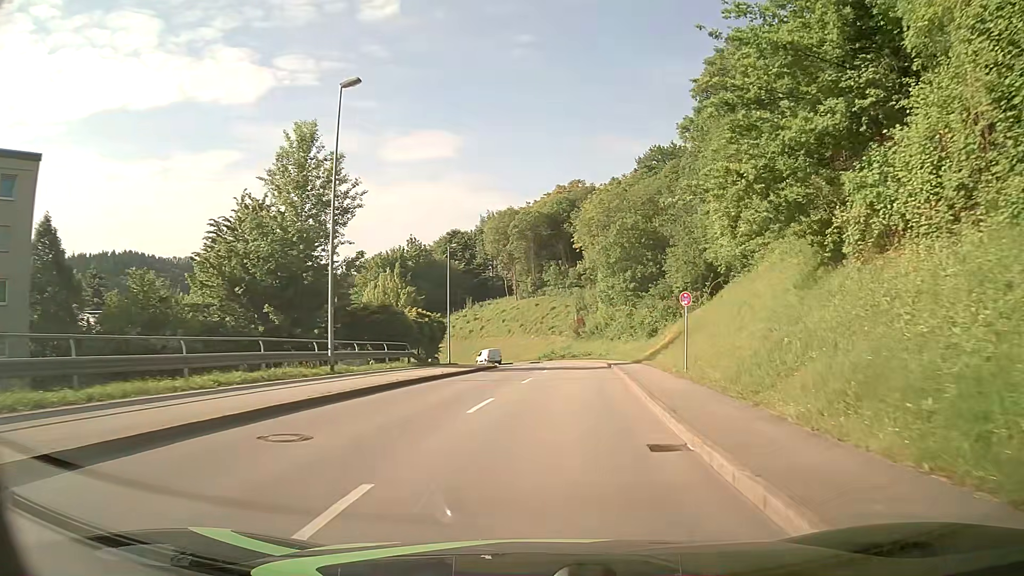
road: tertiary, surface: asphalt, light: Day
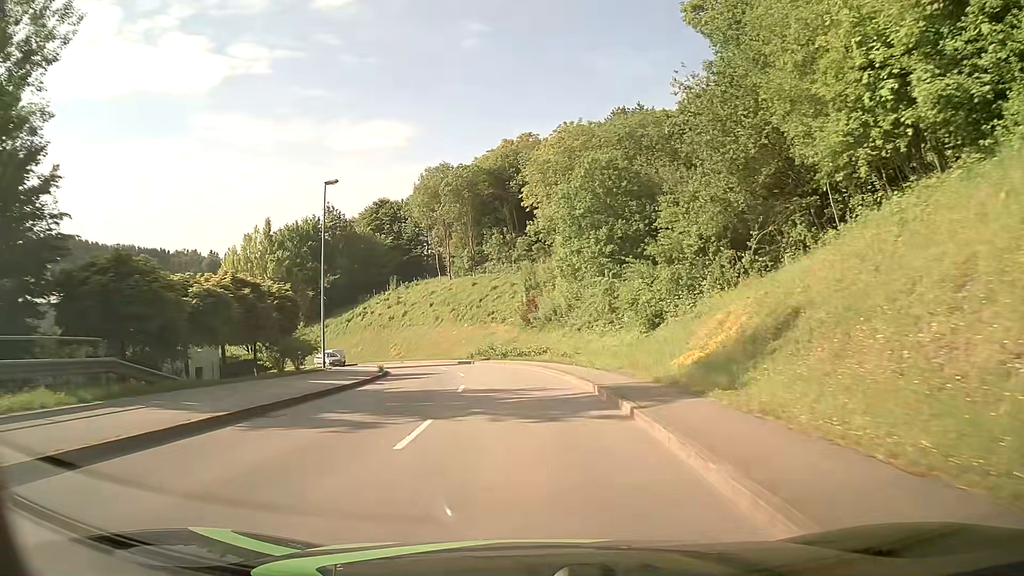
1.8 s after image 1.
(+1.3, +21.9) m; +4°
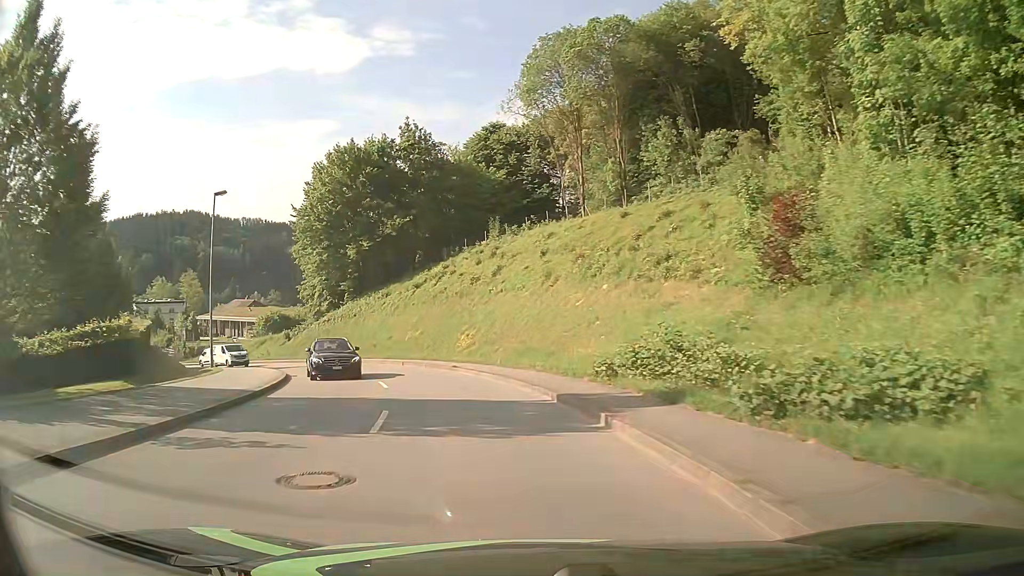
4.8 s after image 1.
(-2.4, +35.0) m; -12°
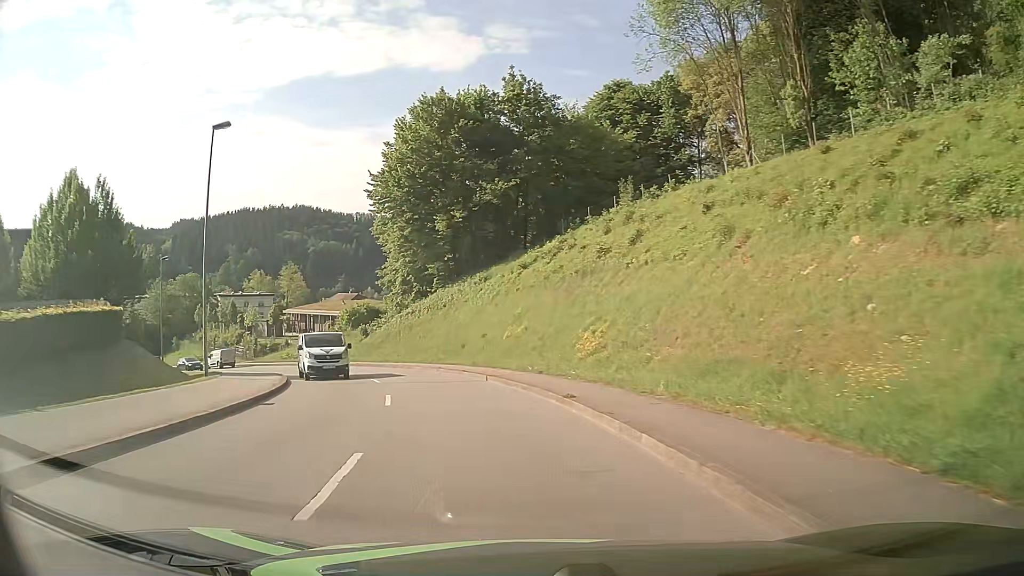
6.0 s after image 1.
(-1.3, +13.7) m; -10°
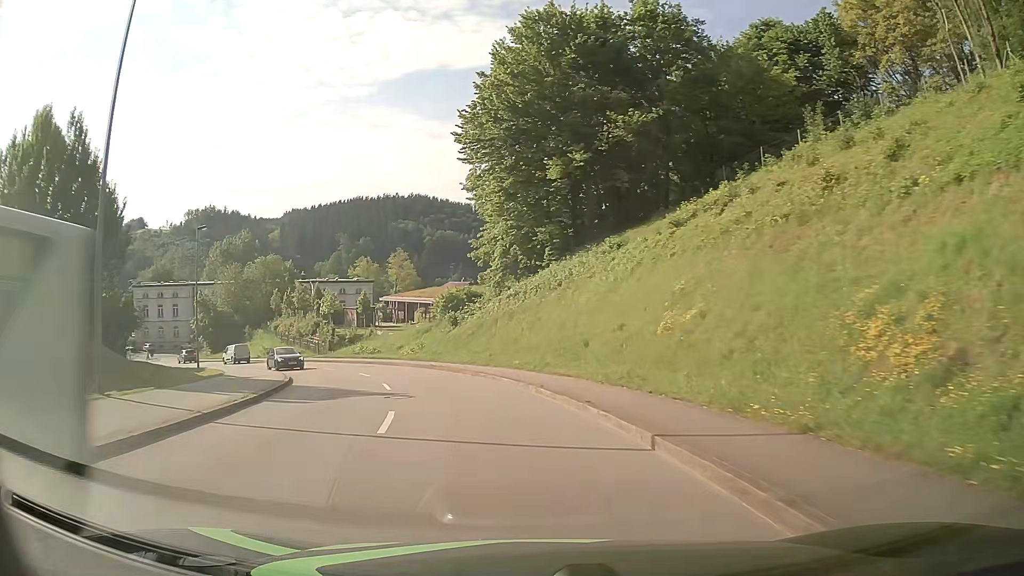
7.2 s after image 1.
(-1.3, +13.7) m; -10°
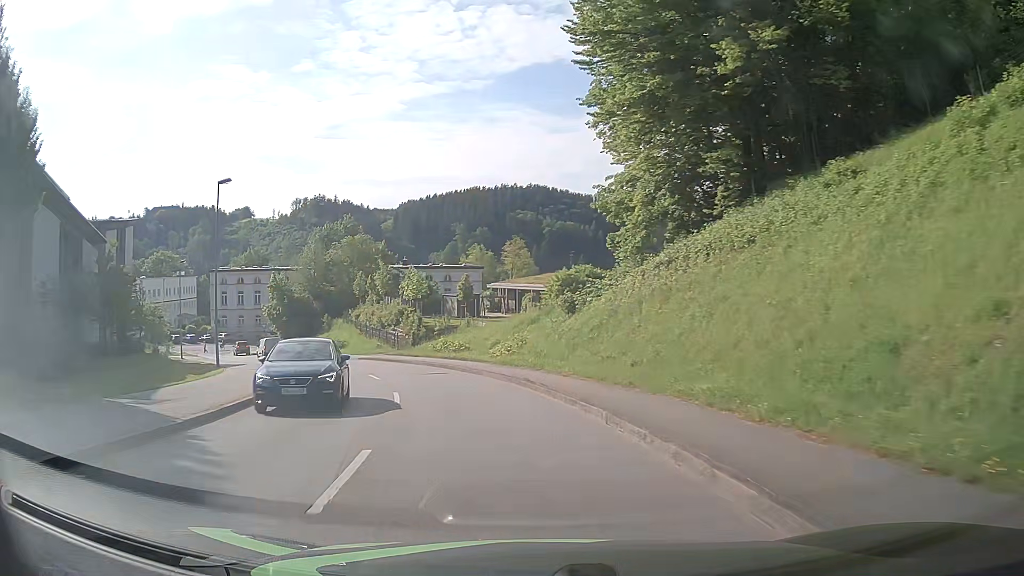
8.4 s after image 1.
(-1.3, +13.8) m; -11°
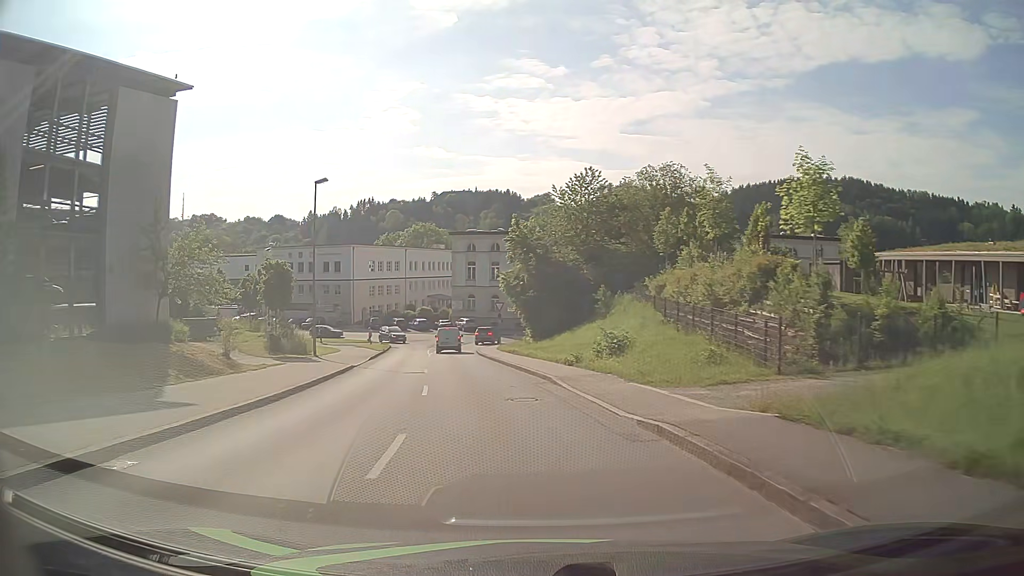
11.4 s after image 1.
(-8.0, +34.4) m; -26°
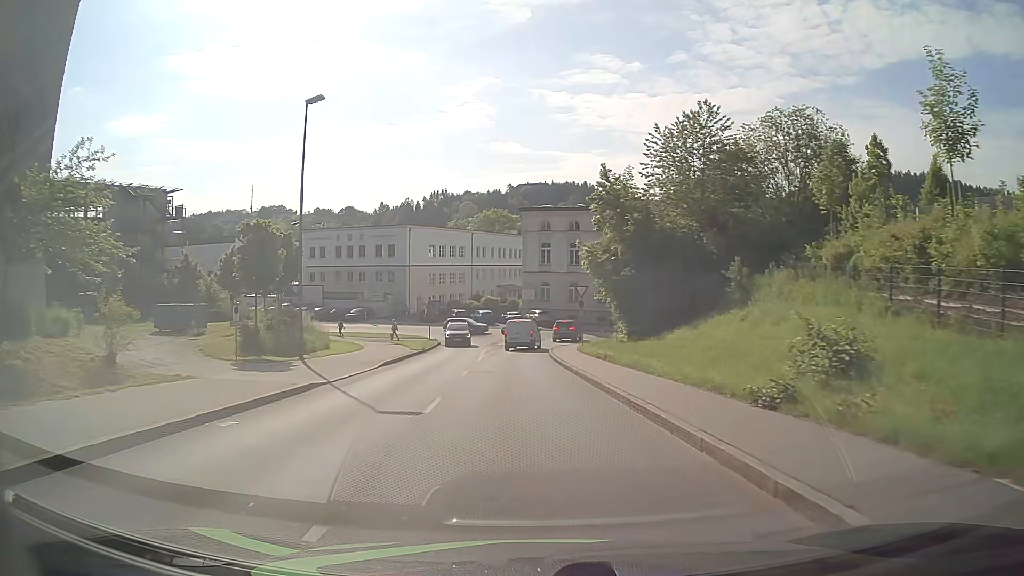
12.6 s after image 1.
(-0.9, +13.7) m; -6°
(0, +10) (-1, +20) (-1, +30) (-1, +40) (+1, +50) (+1, +60) (-6, +66) (-15, +71) (-24, +74) (-34, +77) m
